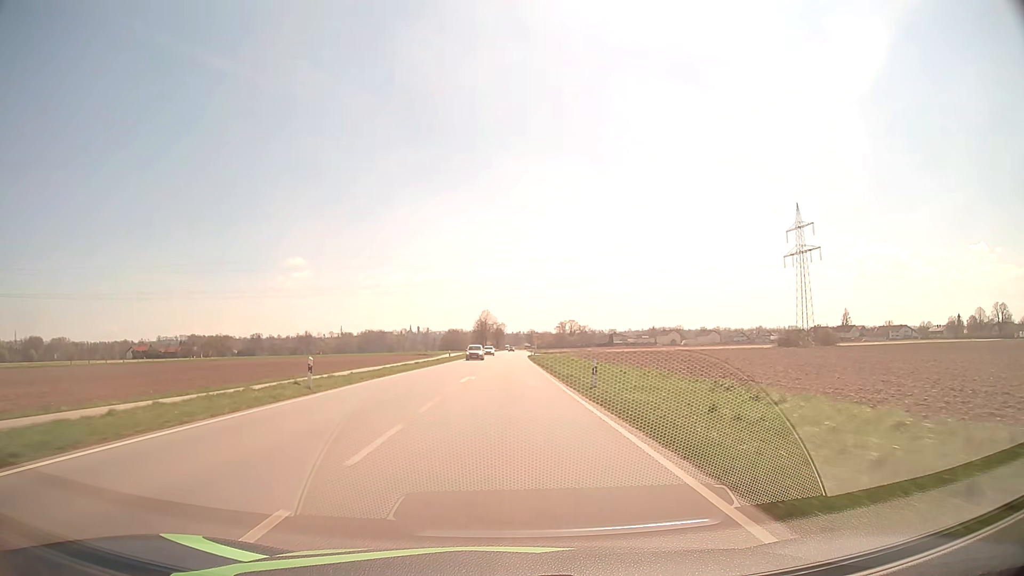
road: secondary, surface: asphalt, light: Day
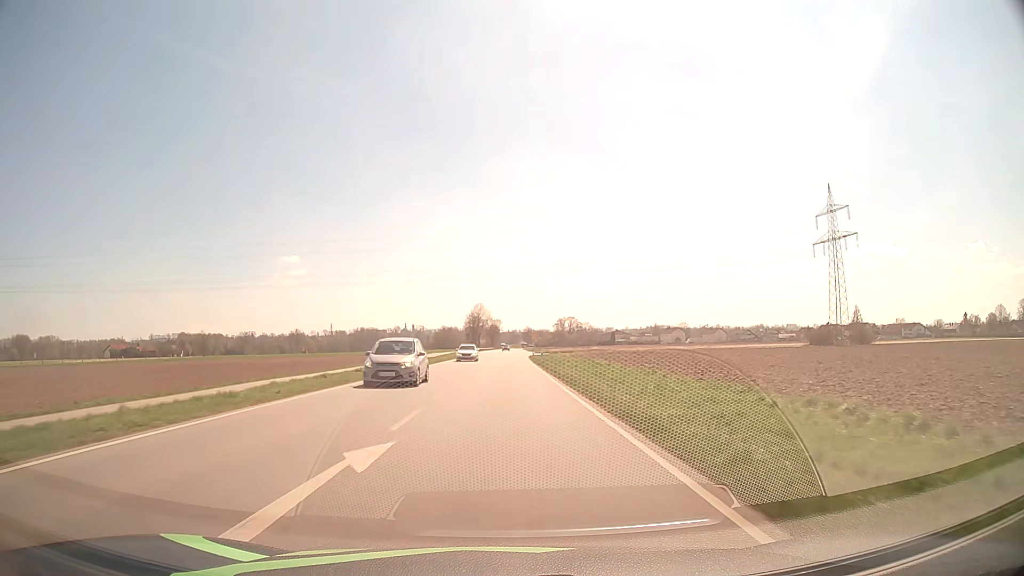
(+0.1, +21.7) m; 0°
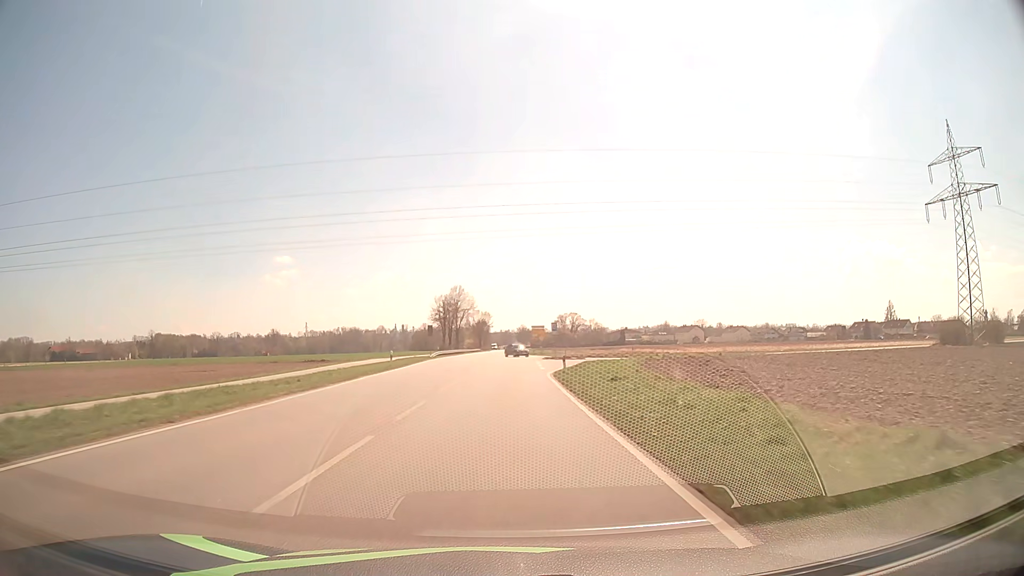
(+0.3, +54.3) m; +1°
(0, +10) (0, +20) (0, +30) (0, +40) (0, +50) (0, +60) (+1, +70) (+1, +80) (+1, +90) (+1, +100) m
